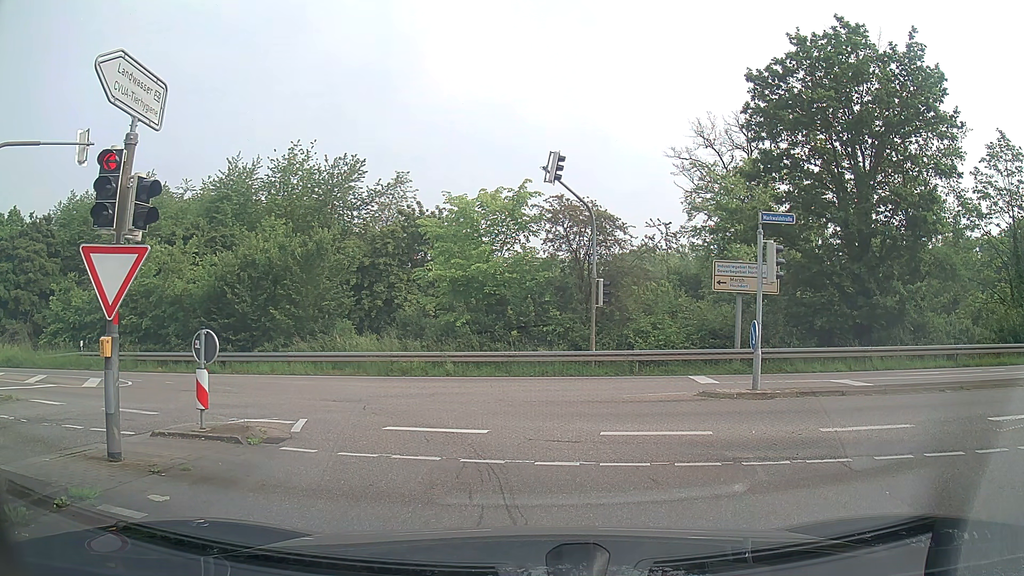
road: secondary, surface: asphalt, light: Day
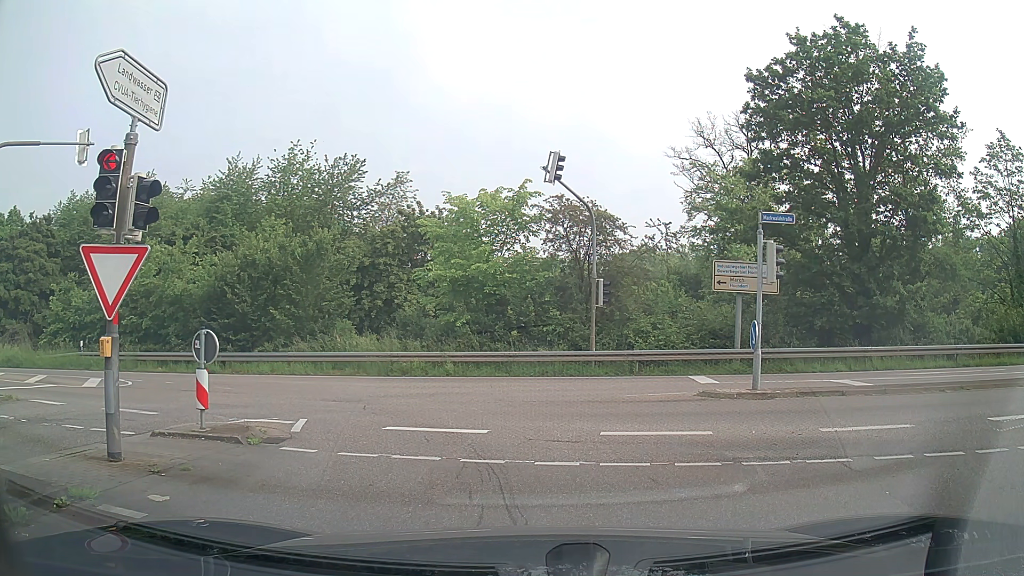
(0.0, 0.0) m; 0°
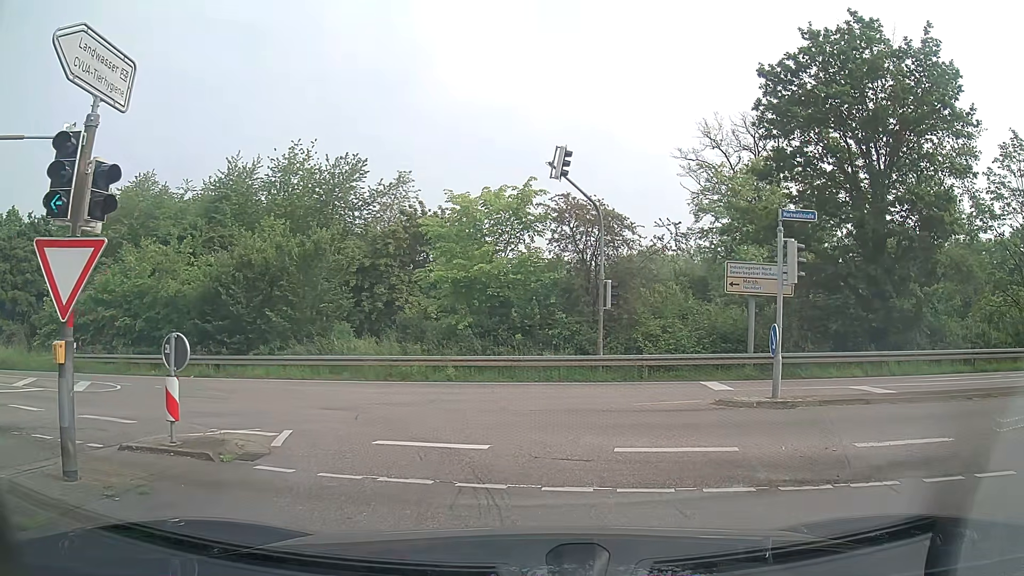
(0.0, +1.0) m; -1°
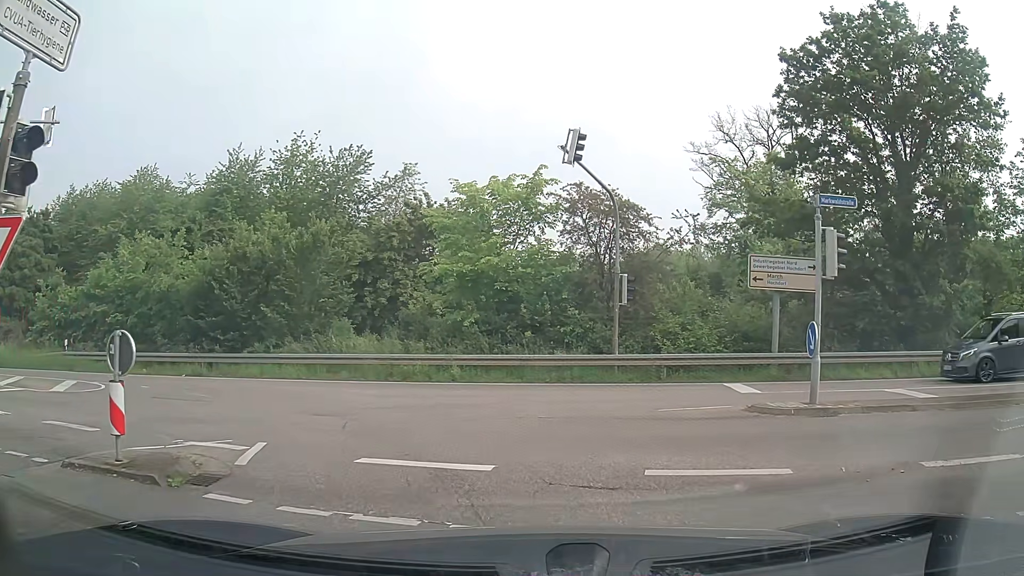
(0.0, +1.5) m; +1°
(-1, +10) (-7, +18) (-16, +22) (-26, +23) (-36, +25) (-46, +28) (-55, +30) (-65, +33) (-74, +37) (-84, +40) m
